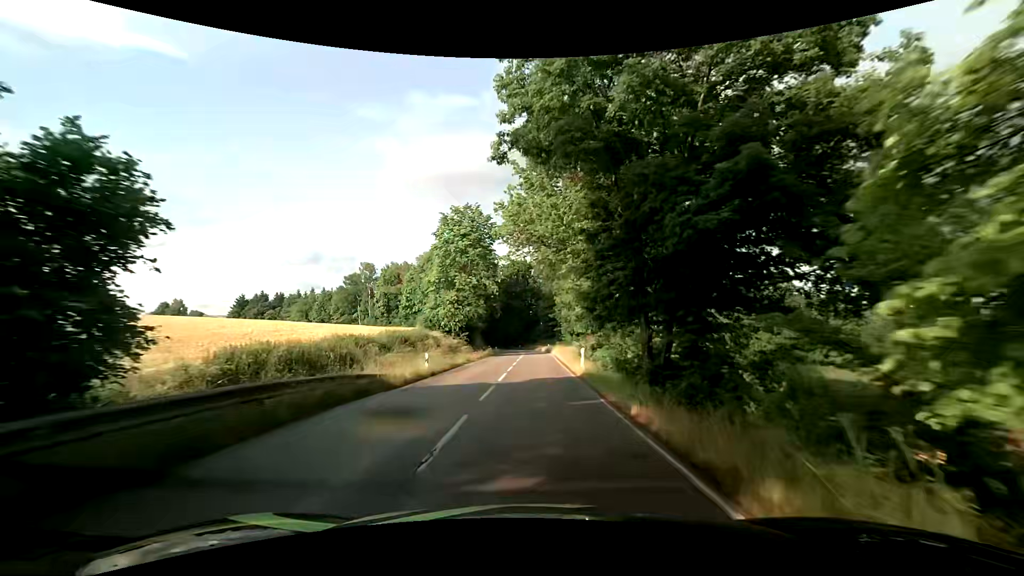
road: tertiary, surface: asphalt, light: Day
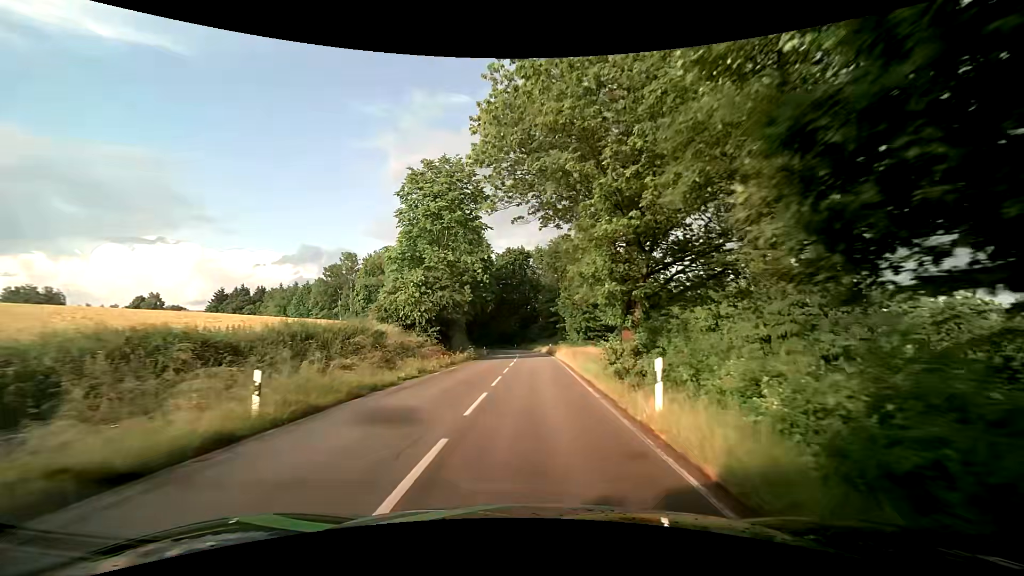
(+0.1, +14.6) m; +1°
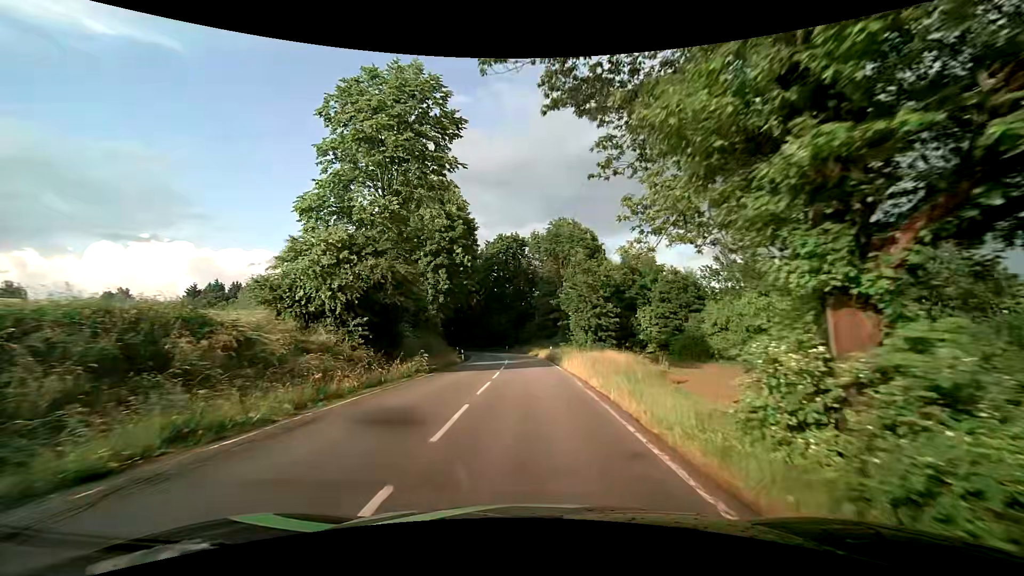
(-0.1, +14.6) m; 0°
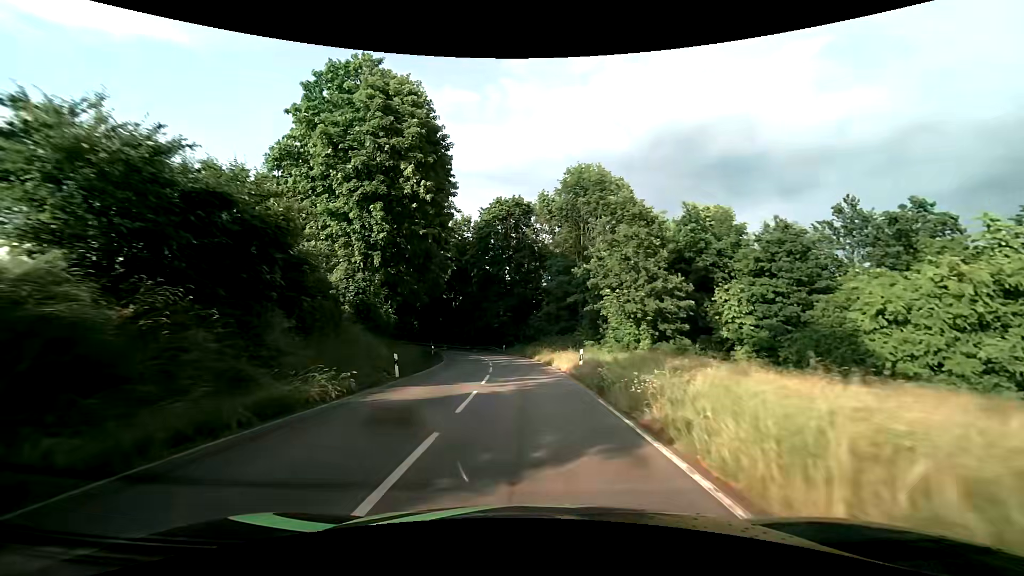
(0.0, +22.1) m; -1°
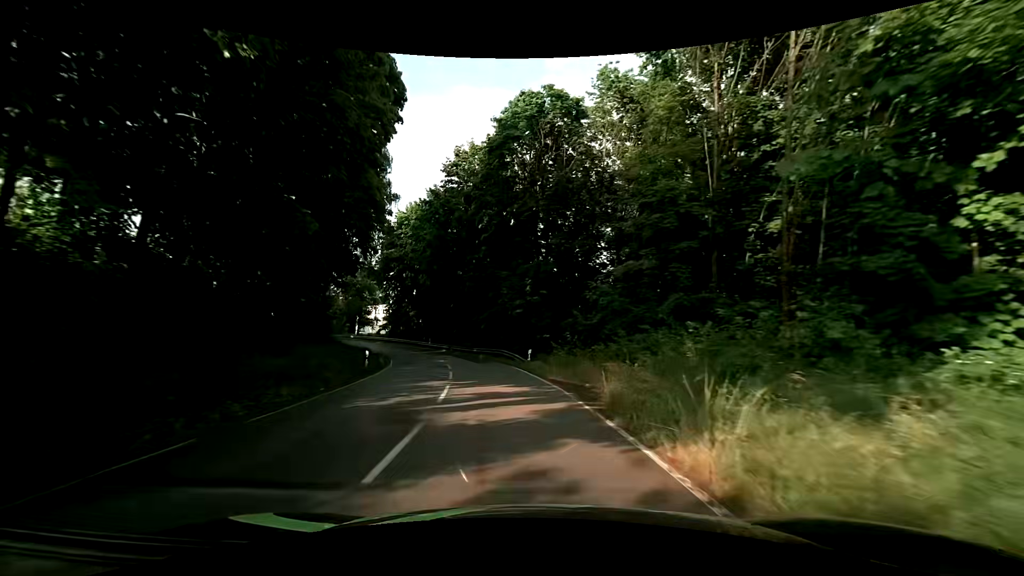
(-0.6, +29.5) m; -4°
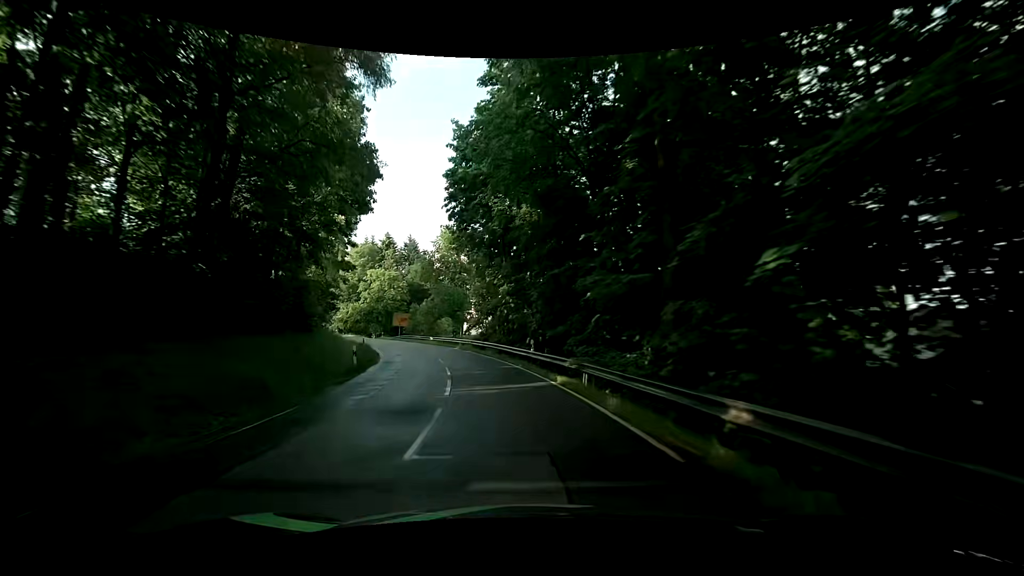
(-4.8, +36.2) m; -16°
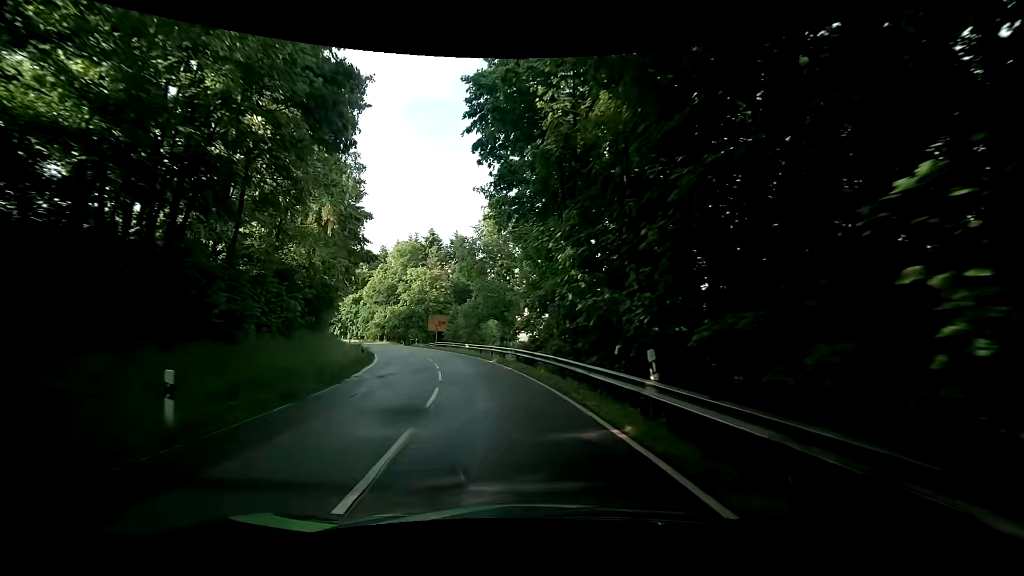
(-0.5, +14.6) m; -4°
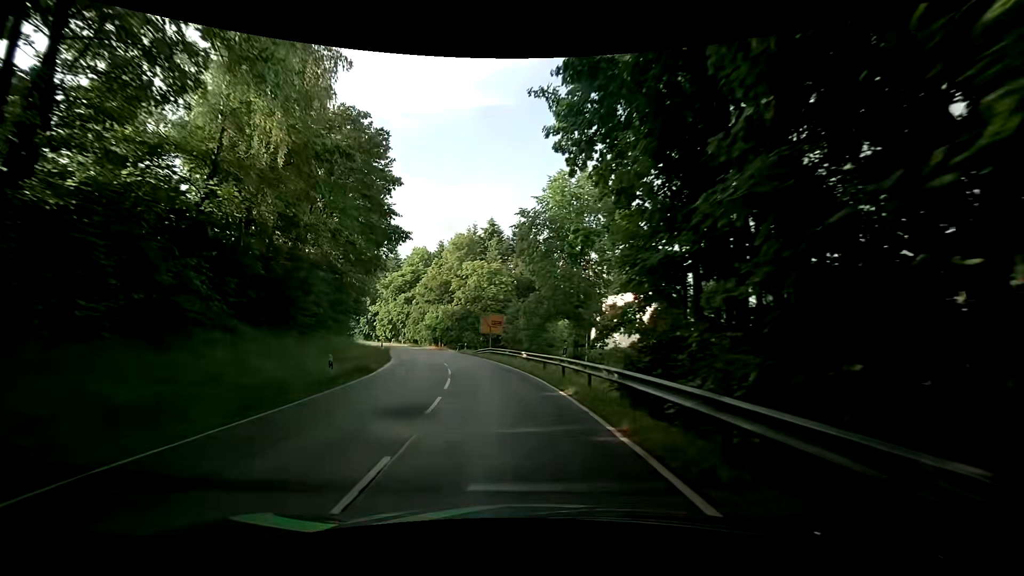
(-1.3, +14.4) m; -8°
(-1, +10) (-2, +20) (-4, +30) (-7, +39) (-10, +49) (-14, +58) (-18, +67) (-23, +76) (-28, +84) (-33, +93) m
